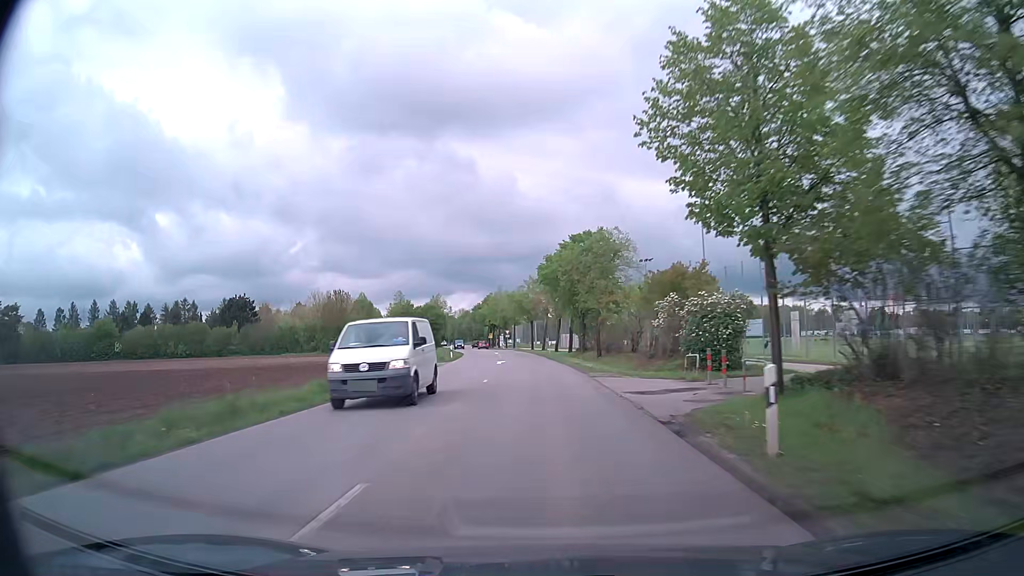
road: tertiary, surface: asphalt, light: Day
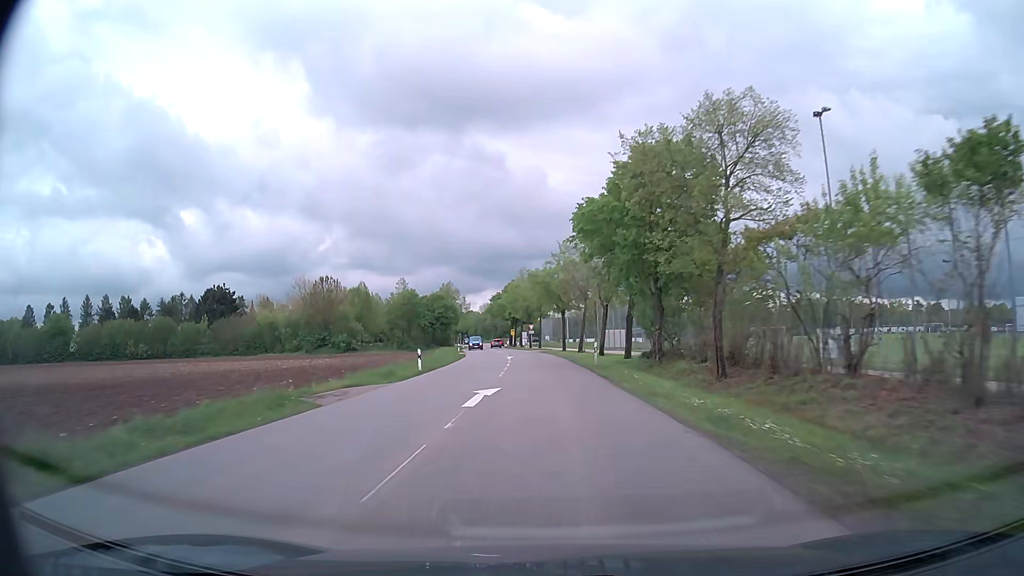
(-0.6, +25.0) m; -3°
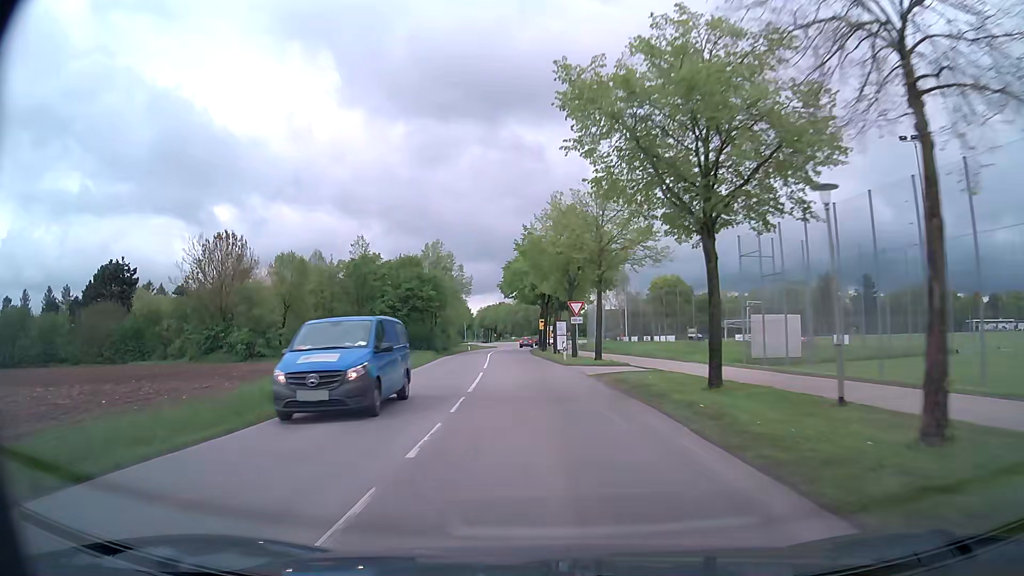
(-1.3, +47.2) m; -4°
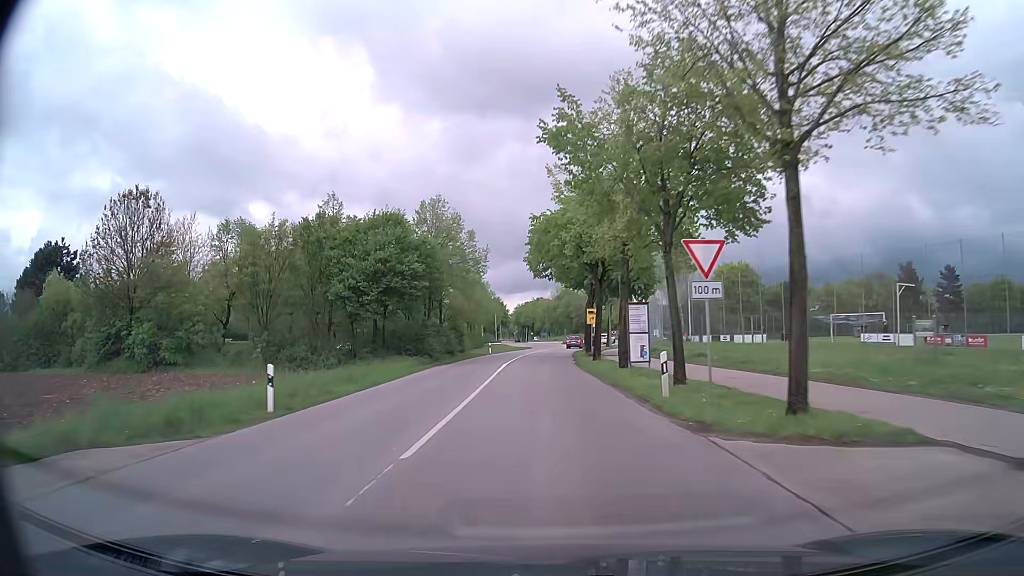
(-0.6, +21.5) m; -3°
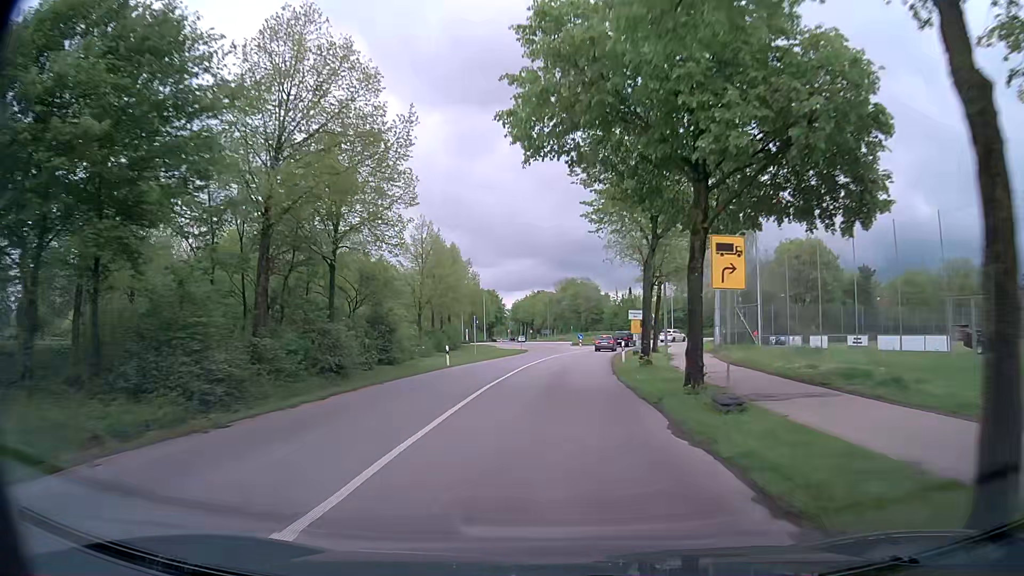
(-0.4, +29.3) m; -1°
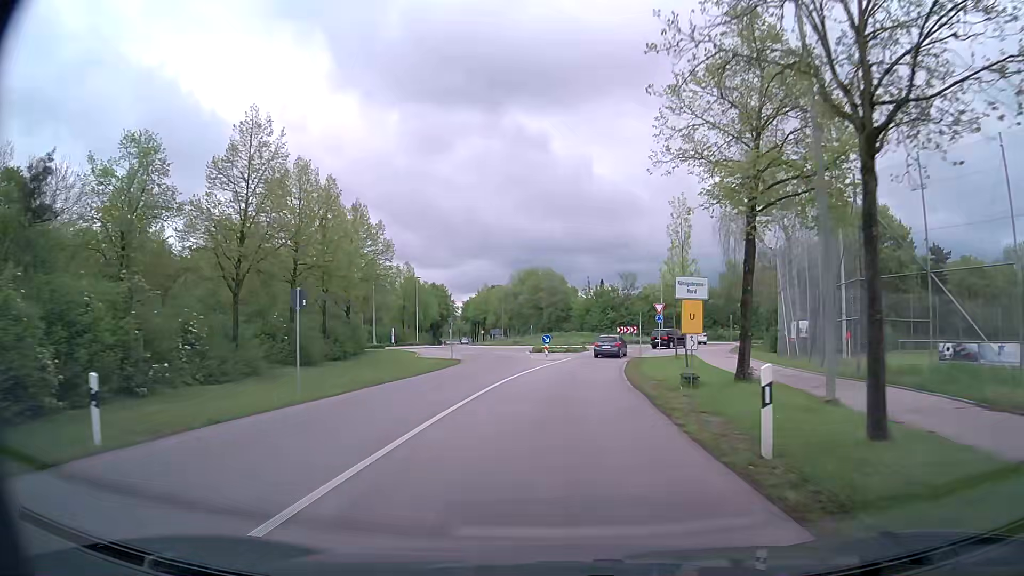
(+0.9, +25.9) m; +4°
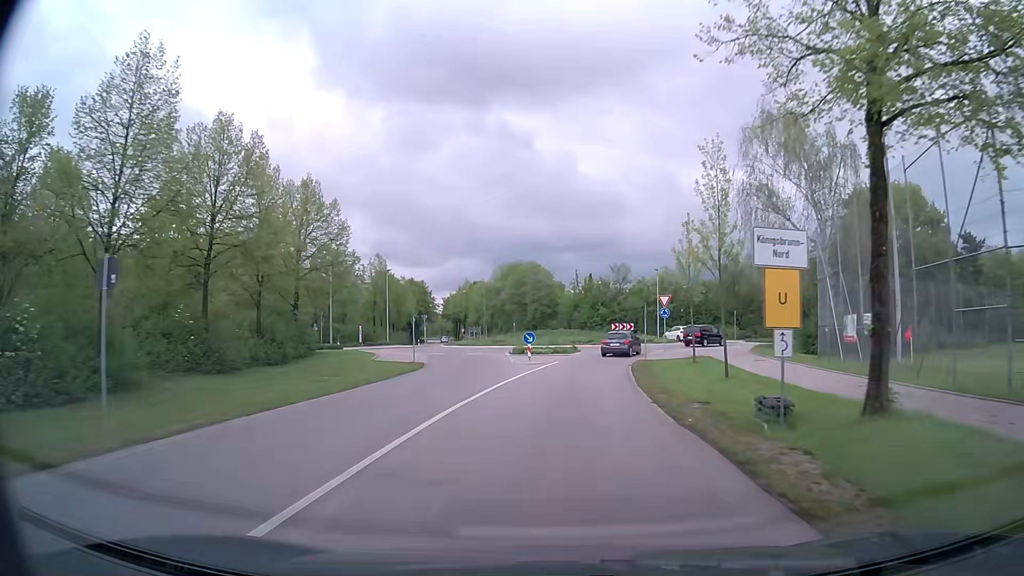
(+0.1, +8.0) m; +1°
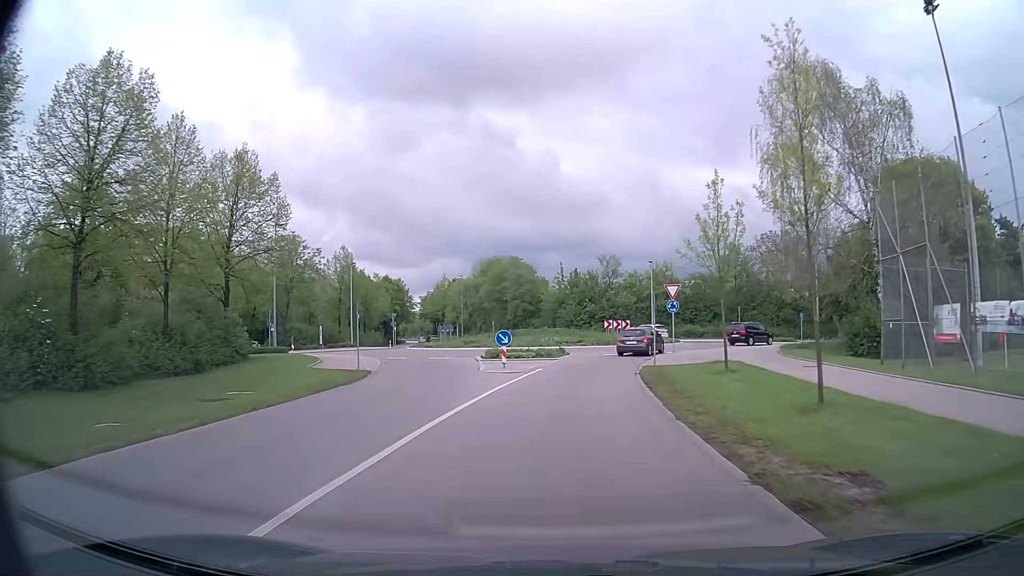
(+0.1, +7.8) m; +2°
(0, +10) (+1, +20) (+2, +30) (+6, +39) (+12, +47) (+20, +53) (+29, +57) (+38, +60) (+48, +63) (+58, +65) m
